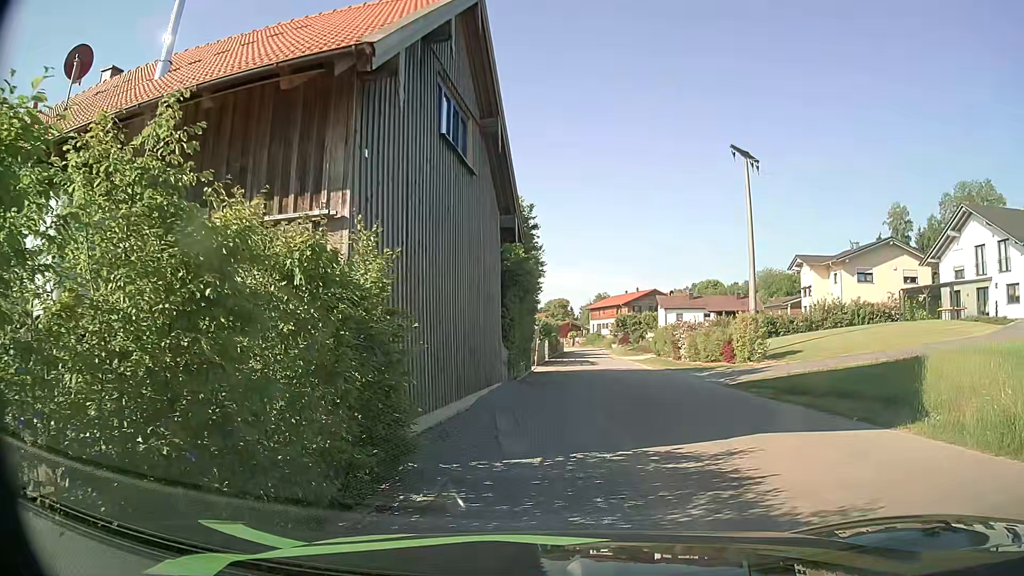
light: Day
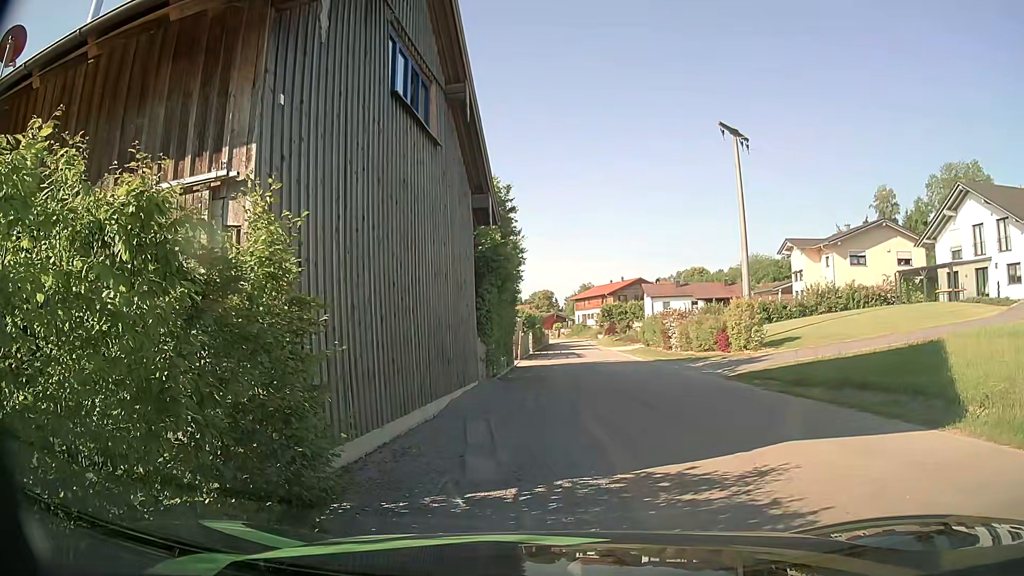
(0.0, +1.7) m; 0°
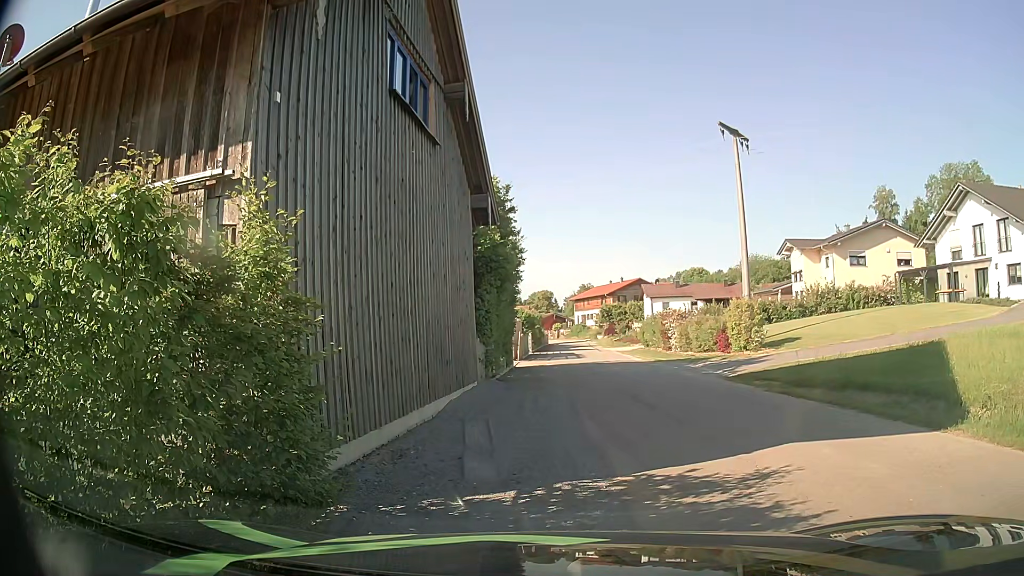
(0.0, +0.1) m; 0°
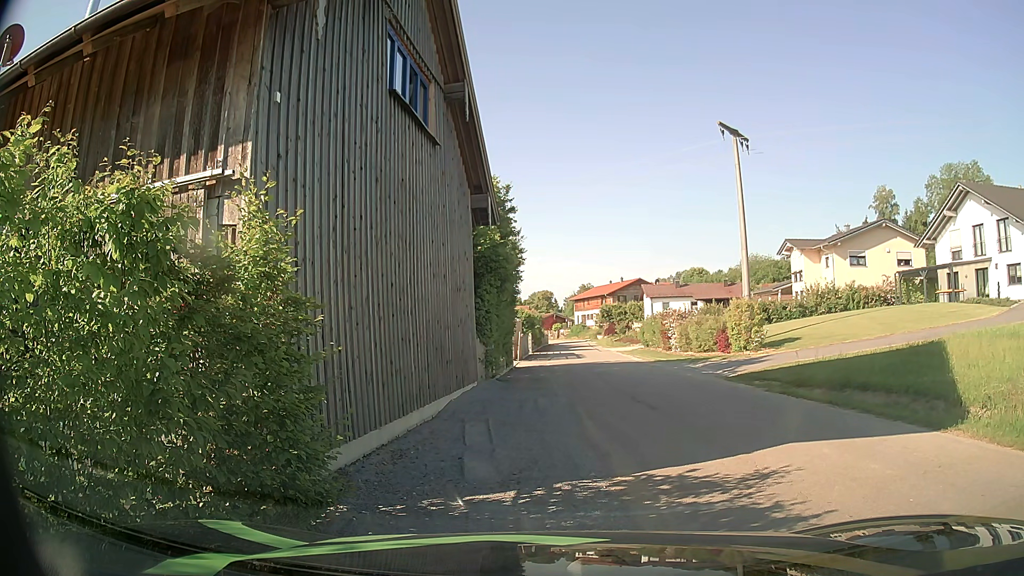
(0.0, 0.0) m; 0°
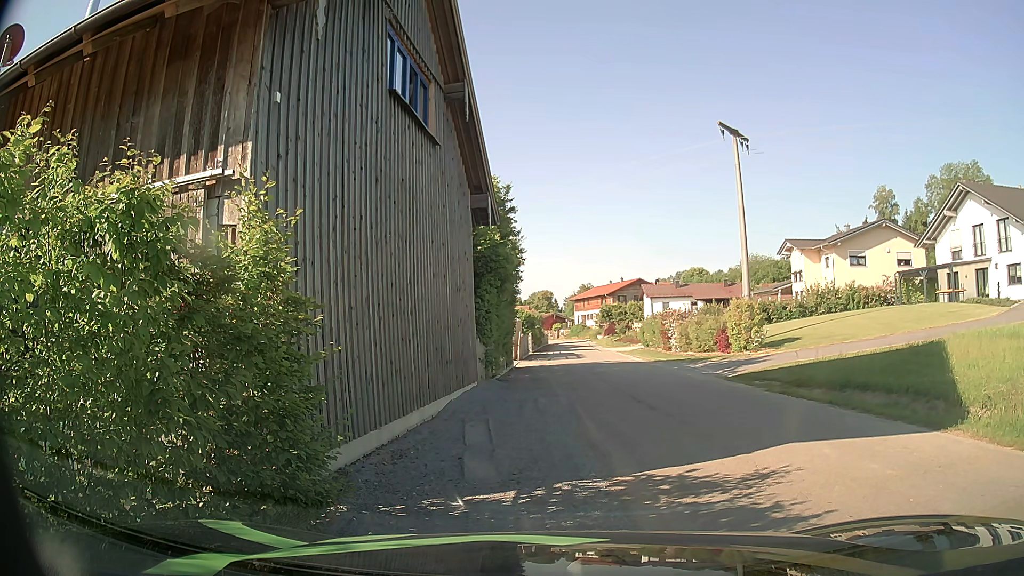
(0.0, 0.0) m; 0°
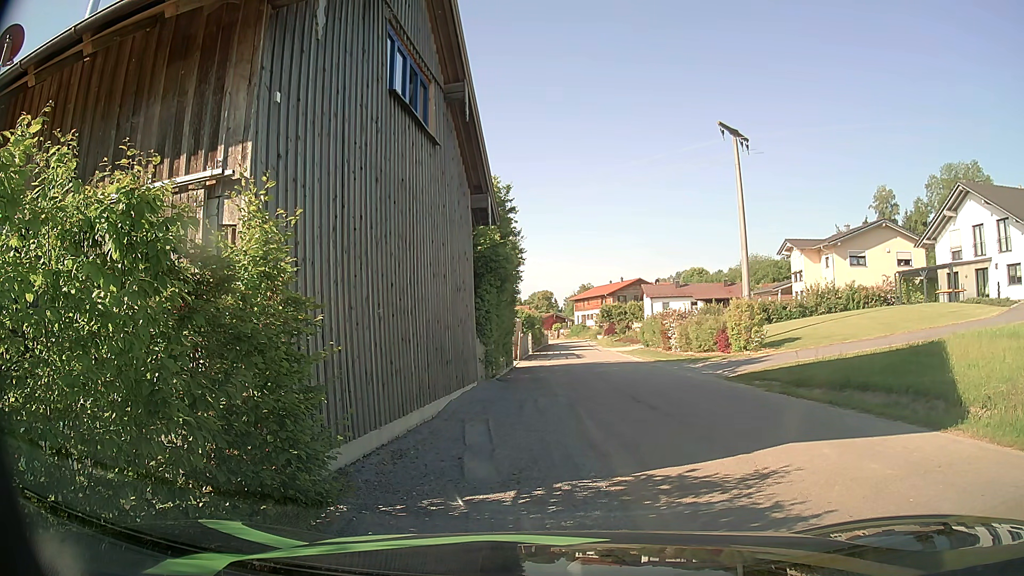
(0.0, 0.0) m; 0°
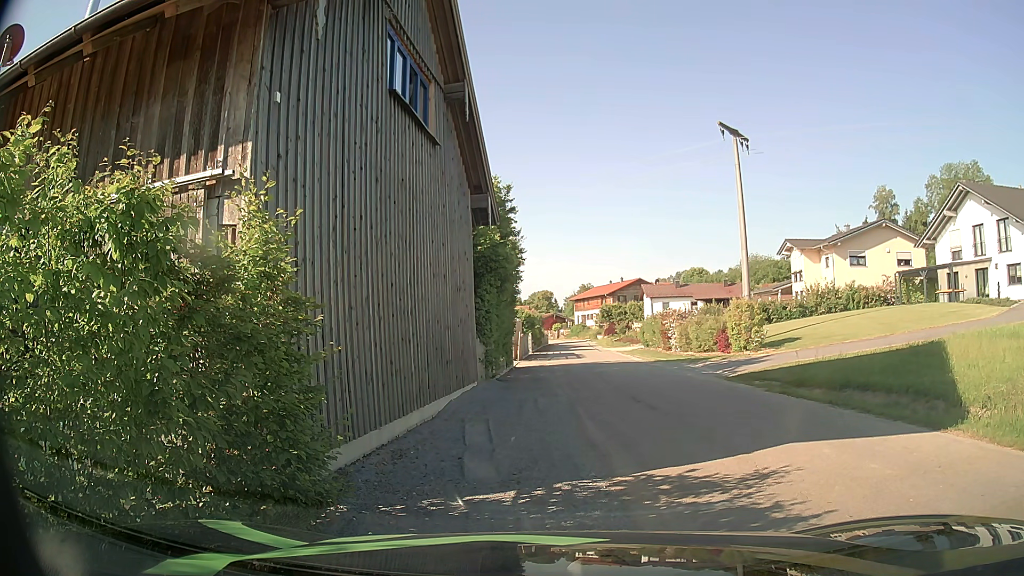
(0.0, 0.0) m; 0°
